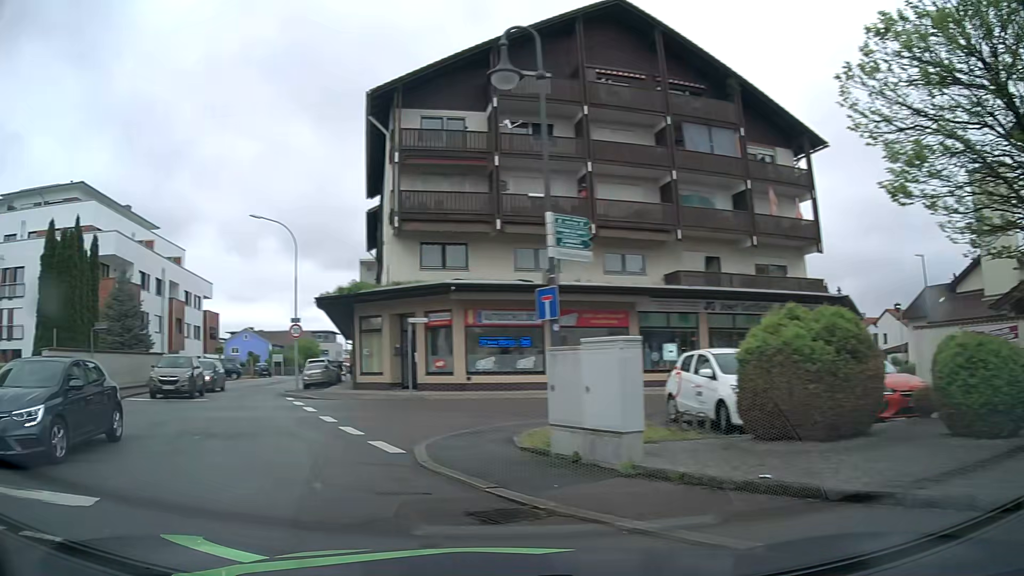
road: residential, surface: asphalt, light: Day
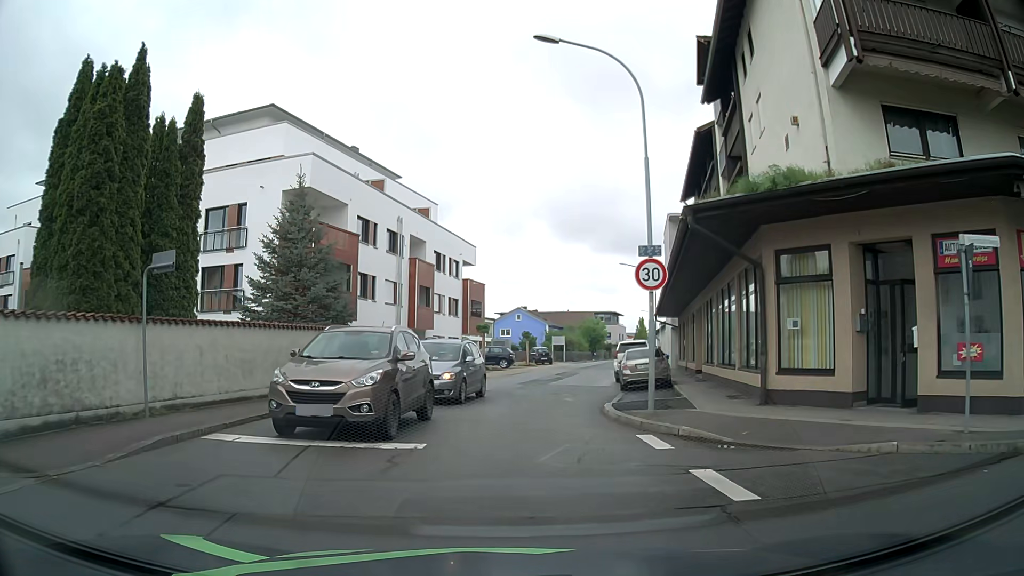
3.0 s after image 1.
(-6.2, +14.6) m; -25°
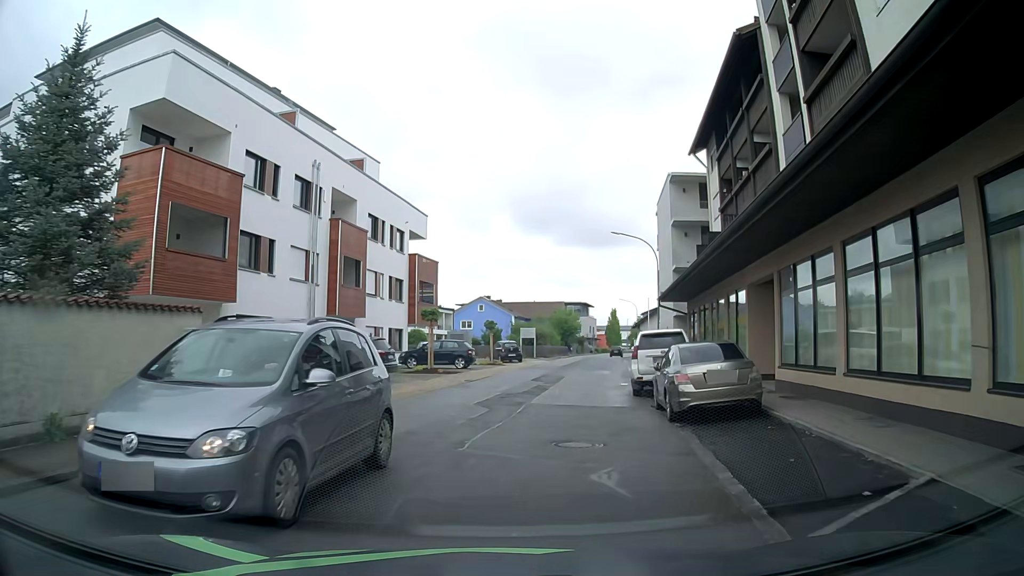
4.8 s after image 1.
(+0.1, +11.5) m; +2°
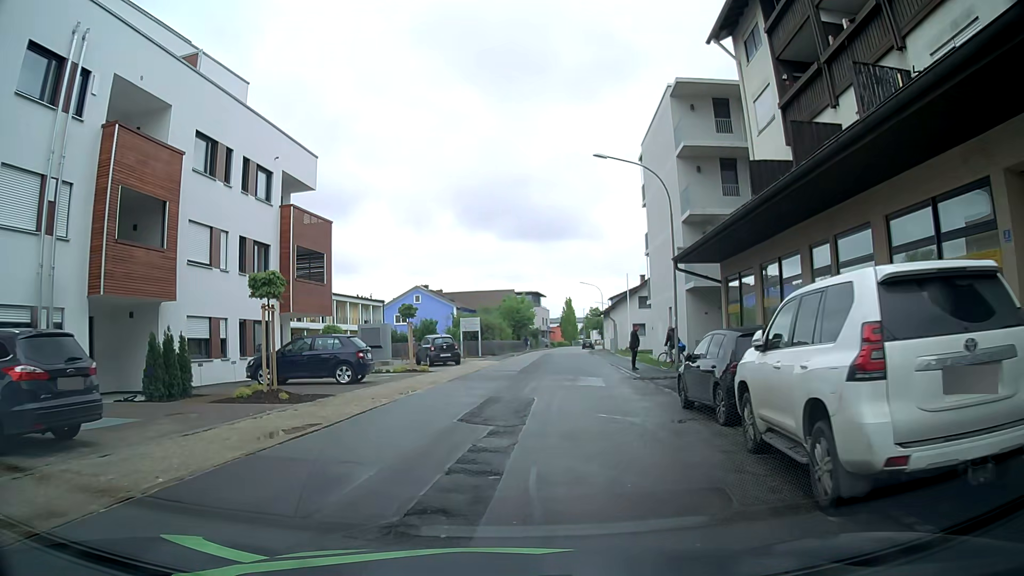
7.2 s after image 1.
(+0.9, +14.6) m; +5°
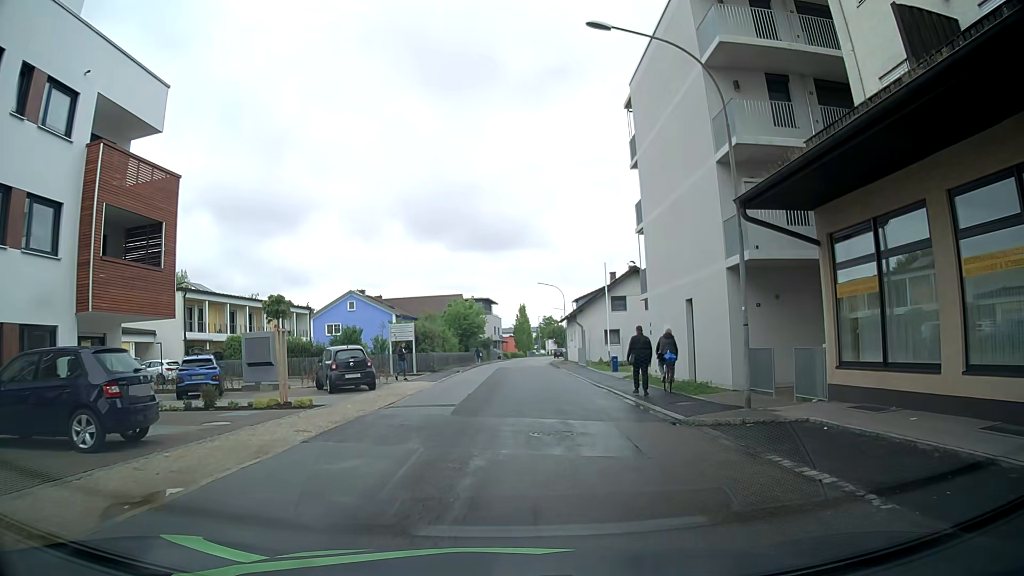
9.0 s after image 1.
(+0.2, +11.0) m; +3°
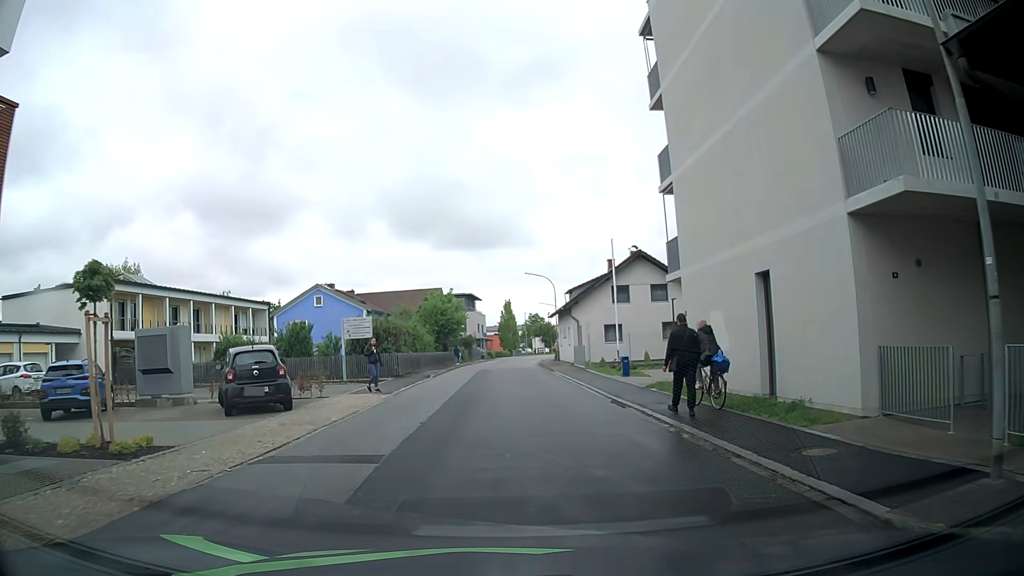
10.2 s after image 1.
(+0.2, +7.6) m; +1°
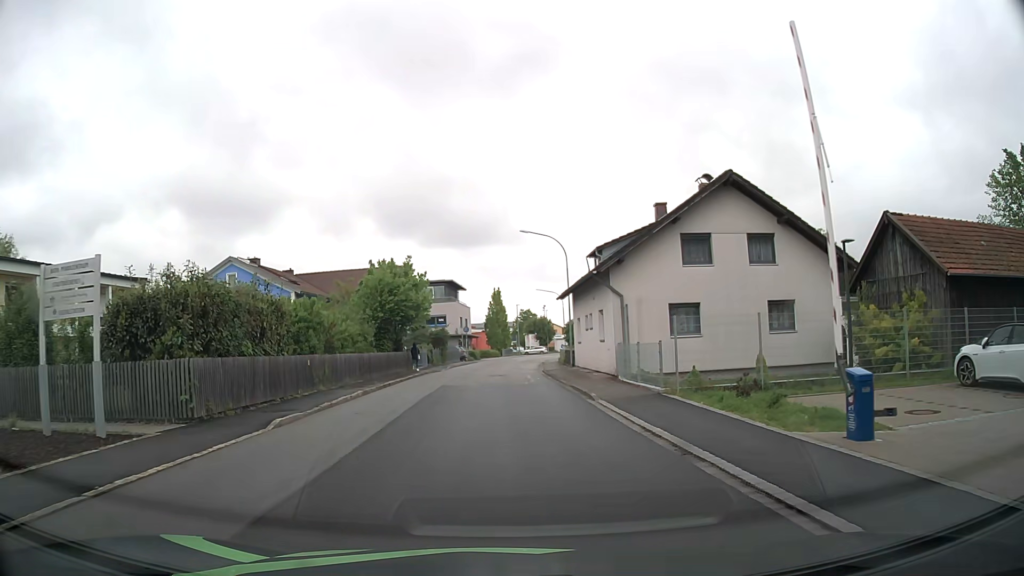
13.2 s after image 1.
(+0.2, +20.3) m; +1°
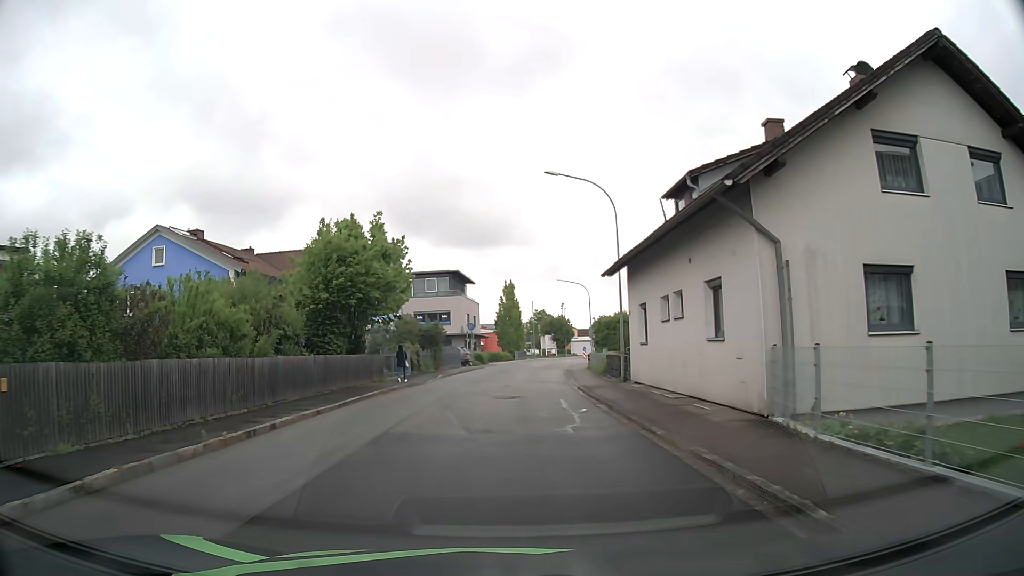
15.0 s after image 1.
(-0.1, +13.2) m; -1°
(0, +10) (0, +20) (+1, +30) (+1, +40) (+2, +50) (+4, +60) (+6, +70) (+9, +79) (+14, +88) (+19, +96) m
